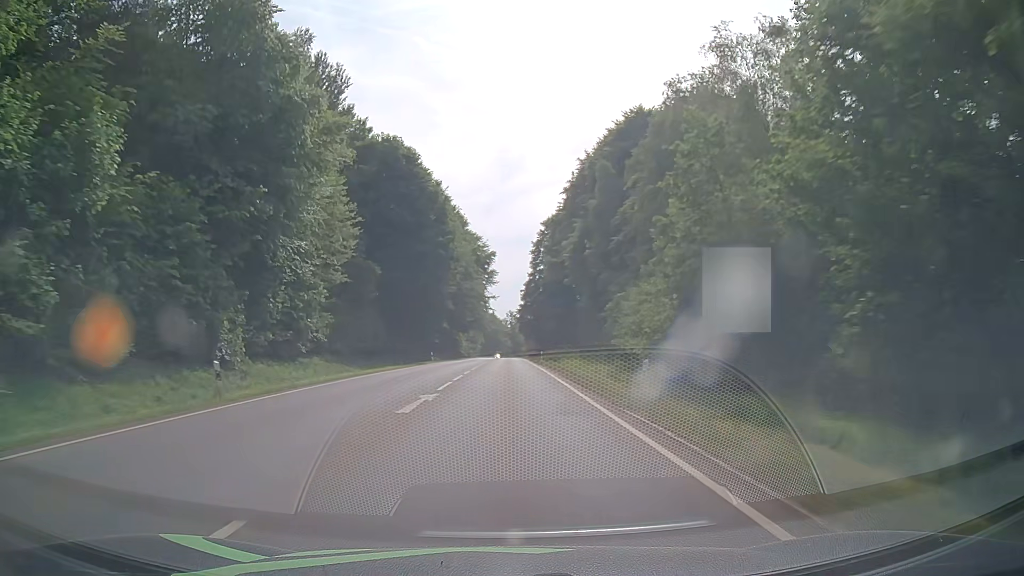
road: secondary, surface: asphalt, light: Day
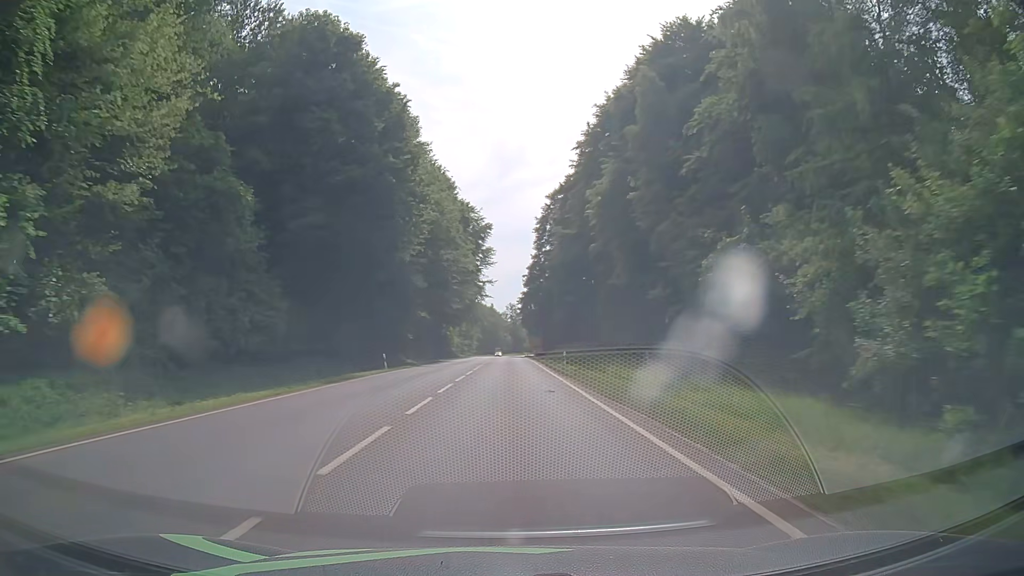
(+0.1, +24.0) m; 0°
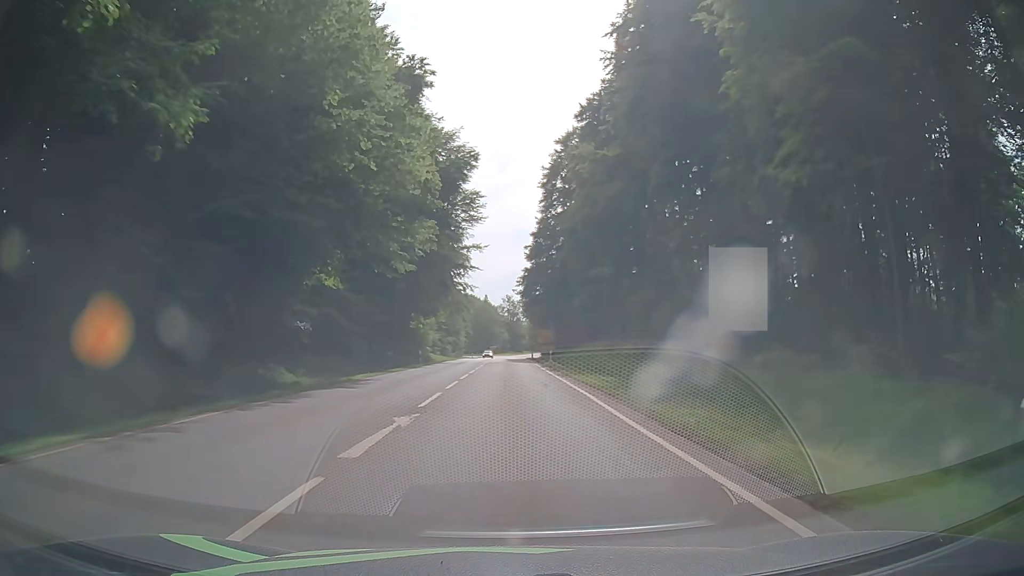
(+0.1, +34.6) m; 0°
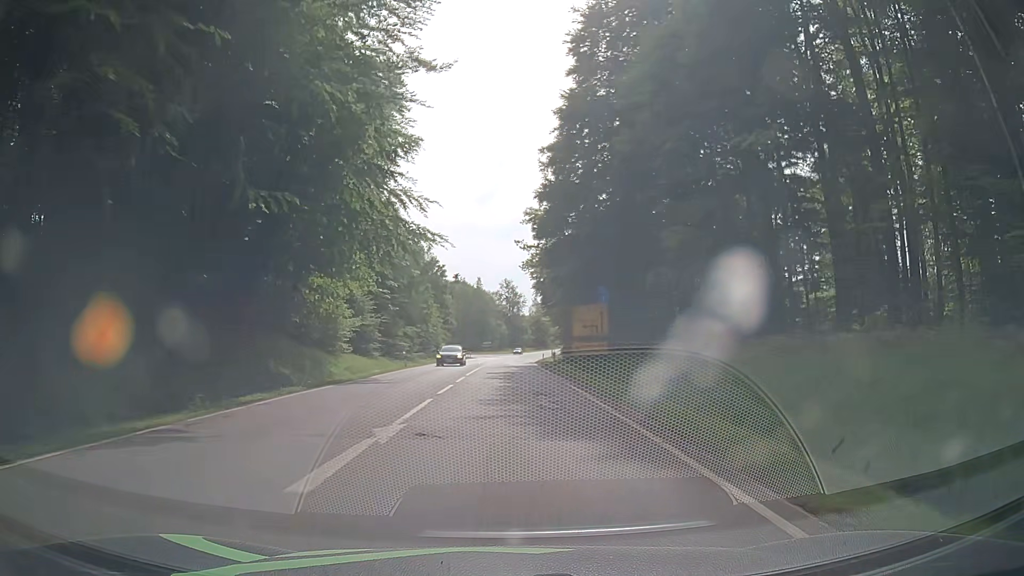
(+0.2, +44.6) m; 0°
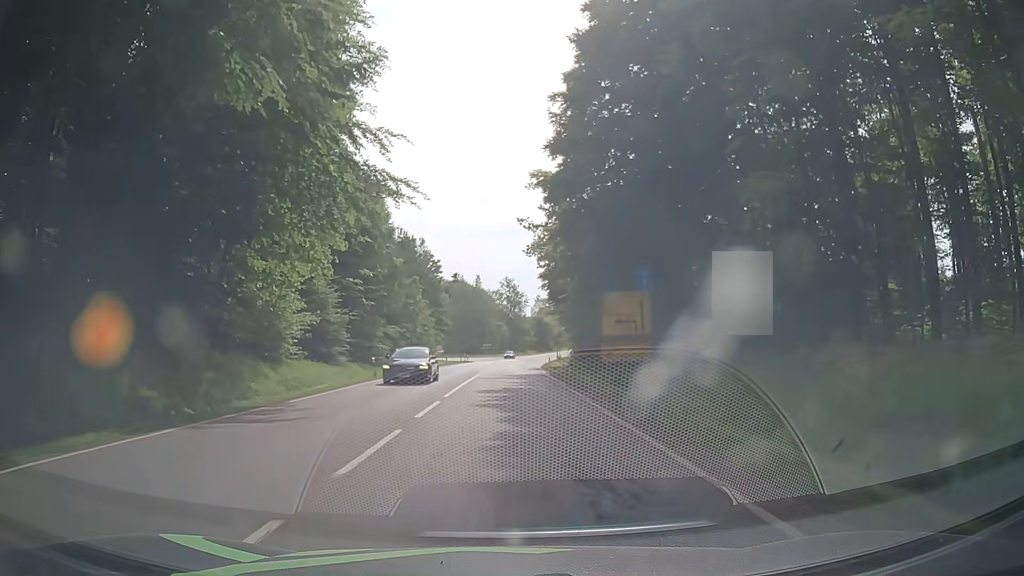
(0.0, +10.8) m; 0°
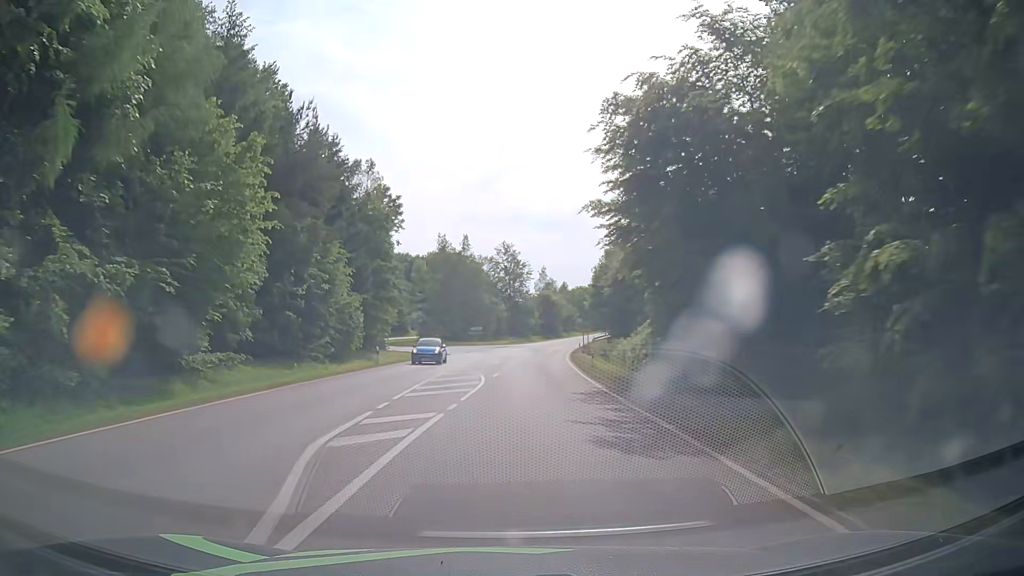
(-0.1, +41.3) m; 0°
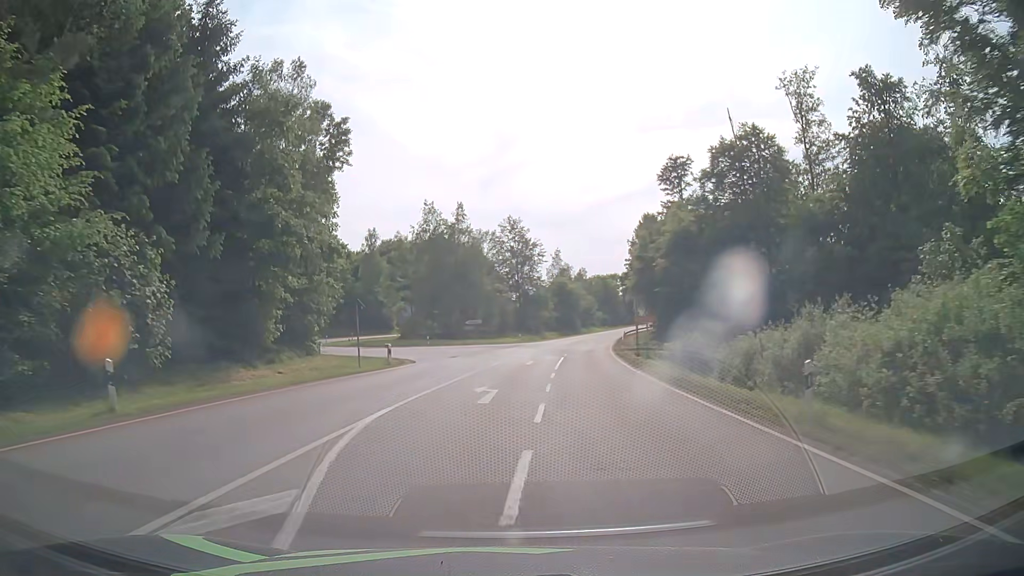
(+0.1, +26.8) m; 0°
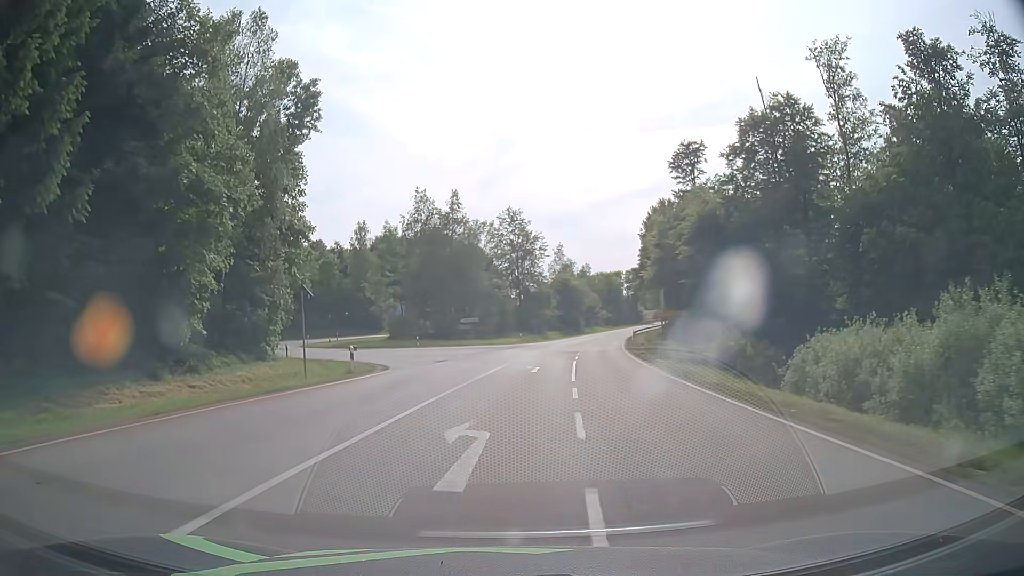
(0.0, +7.9) m; 0°
(0, +10) (0, +20) (+1, +30) (+2, +40) (-1, +49) (-9, +56) (-17, +61) (-24, +69) (-26, +78) (-23, +88) m
